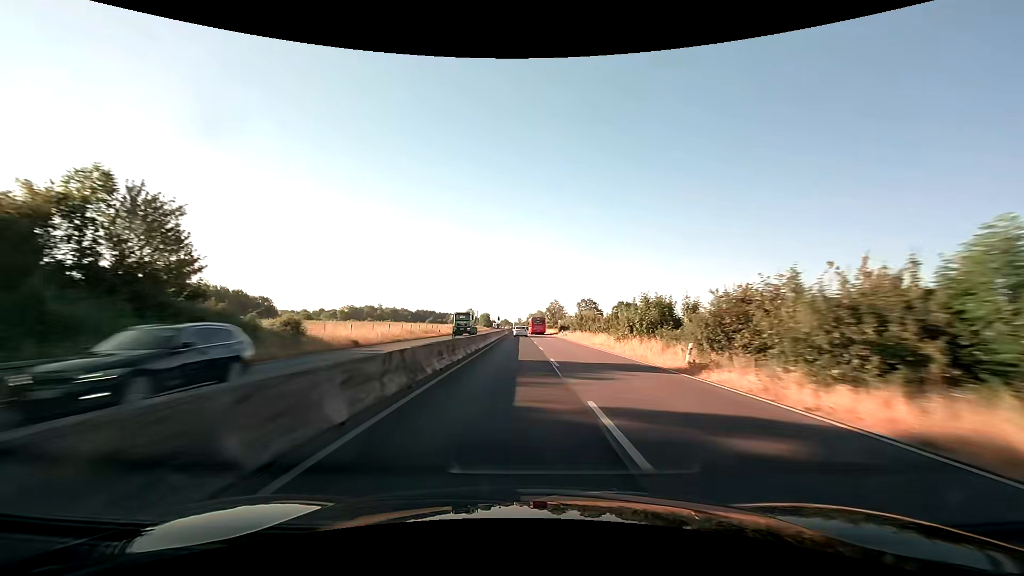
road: trunk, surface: asphalt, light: Day
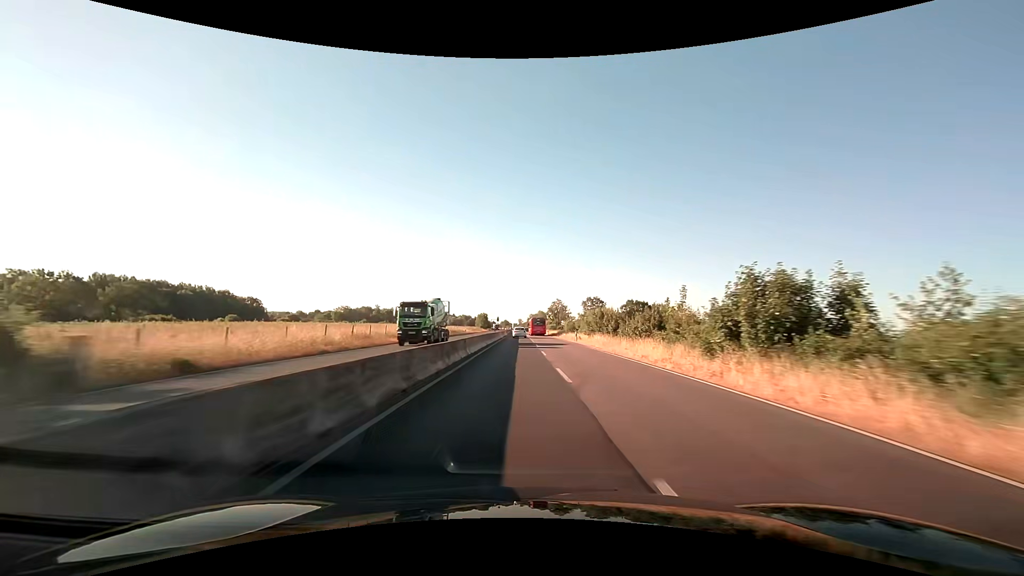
(0.0, +16.7) m; 0°
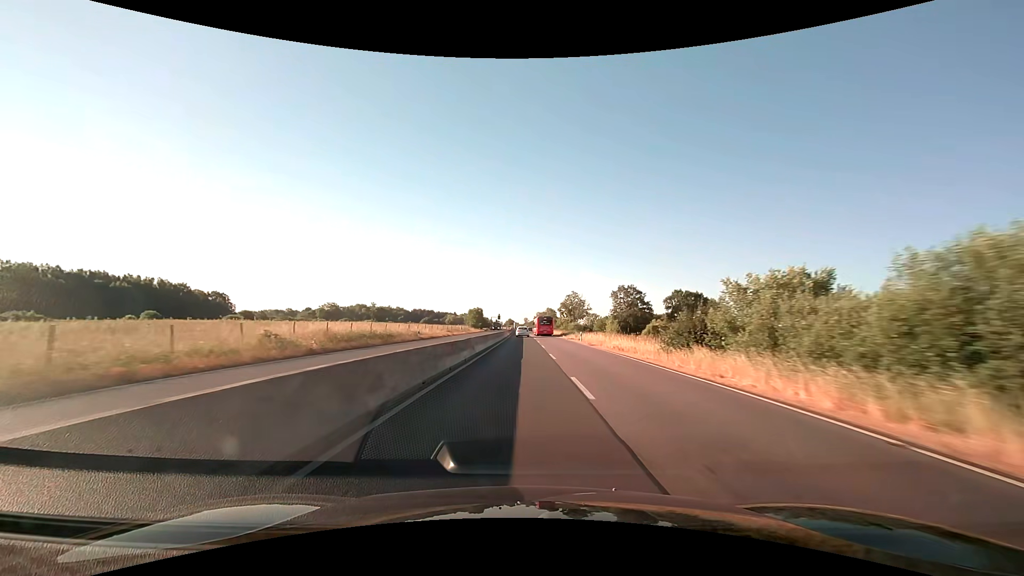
(-0.2, +51.1) m; -1°
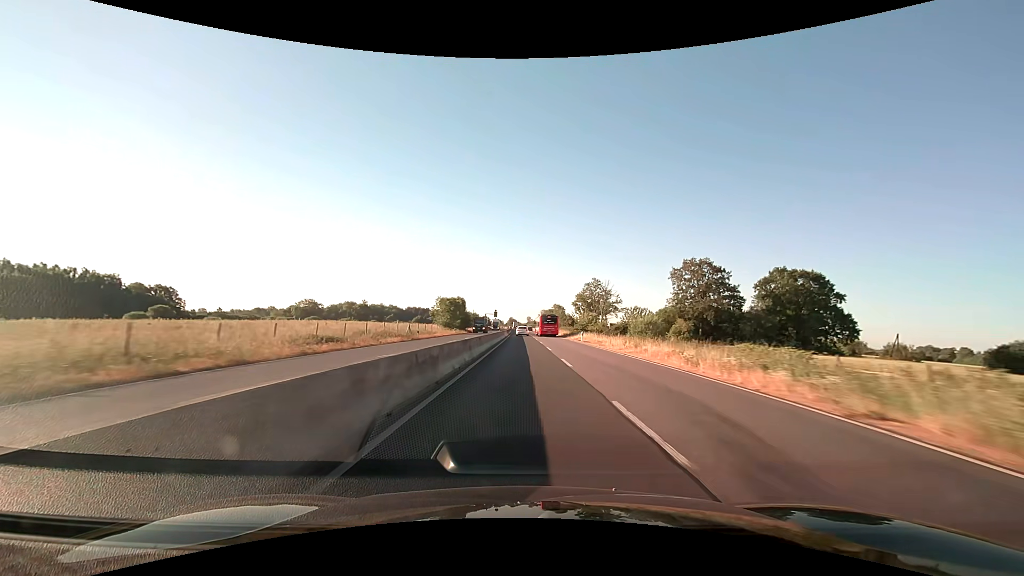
(-0.1, +52.7) m; 0°
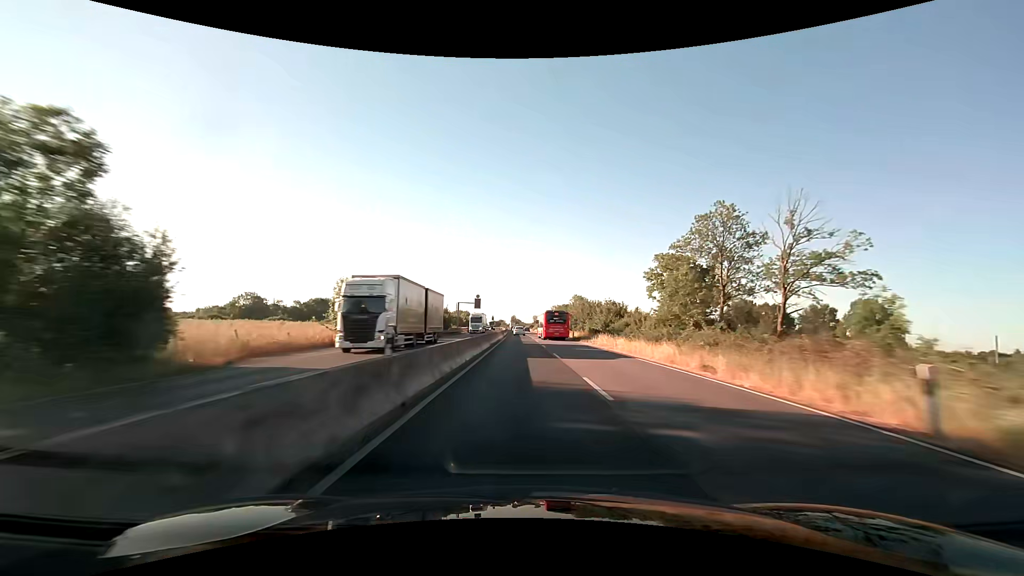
(-0.5, +92.2) m; -1°
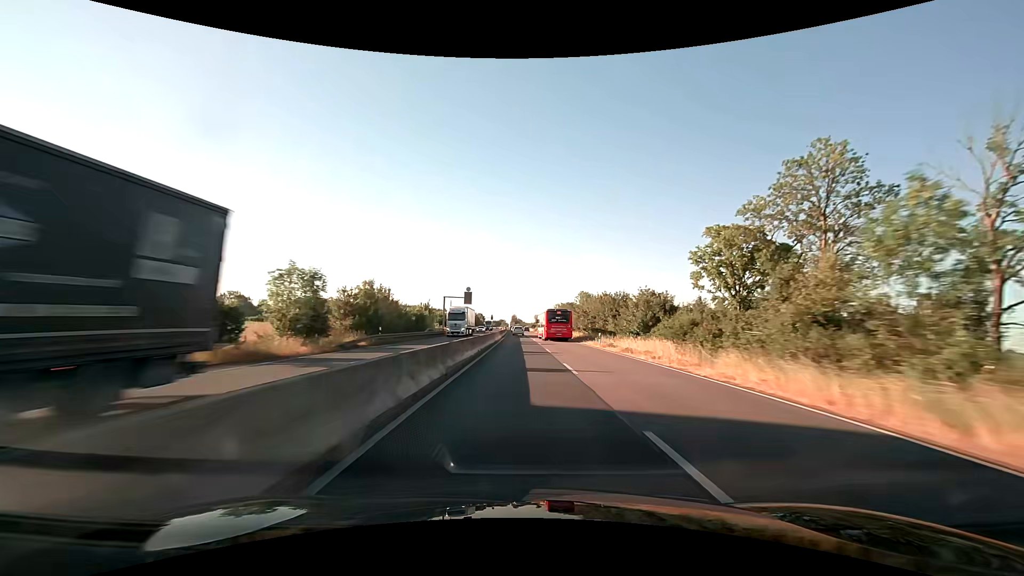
(0.0, +19.1) m; 0°
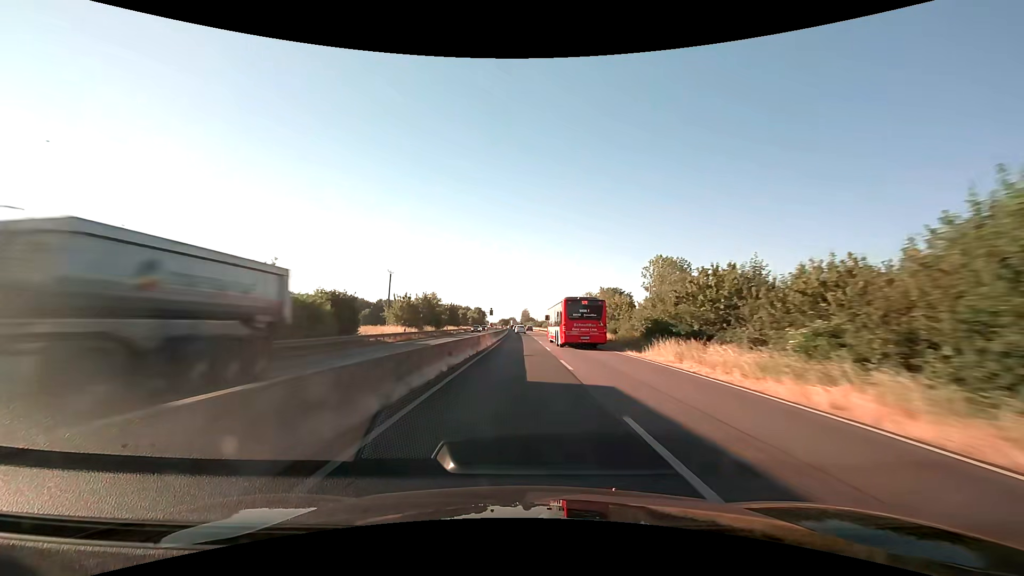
(-1.2, +94.8) m; -1°
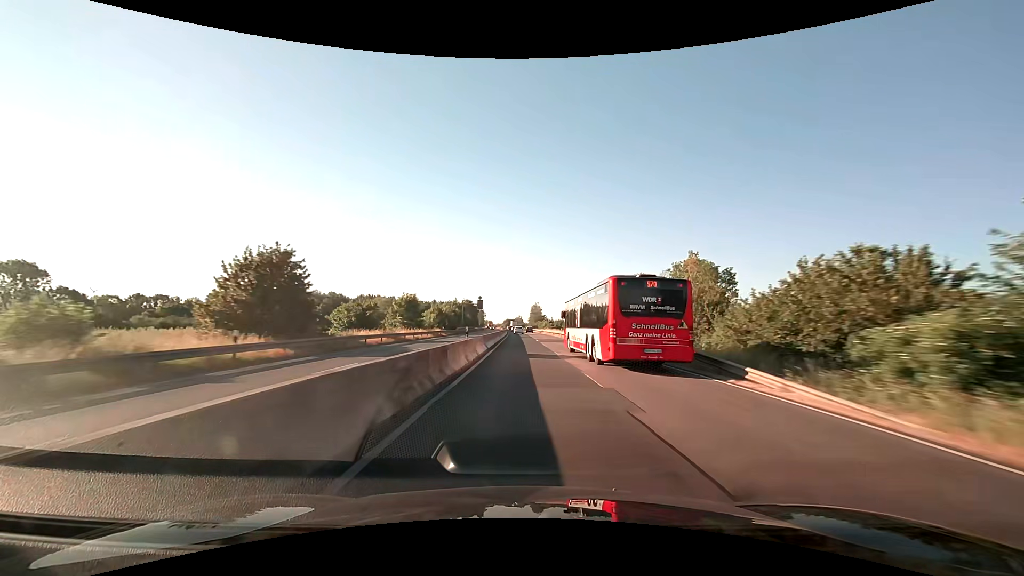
(-0.8, +76.4) m; -1°
(0, +10) (0, +20) (0, +30) (0, +40) (0, +50) (0, +60) (-1, +70) (-1, +80) (-1, +90) (-1, +100) m
